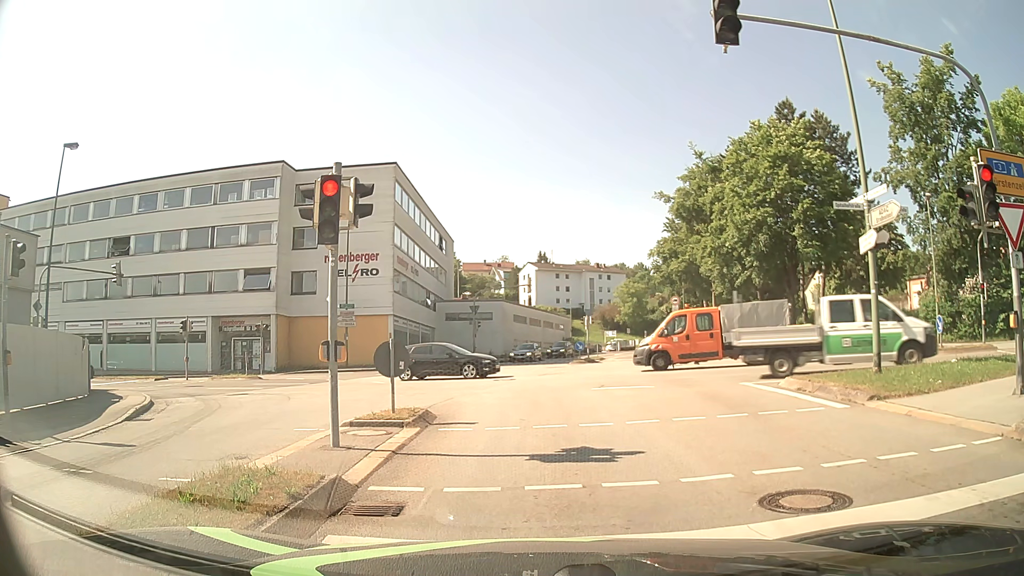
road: tertiary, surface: asphalt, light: Day
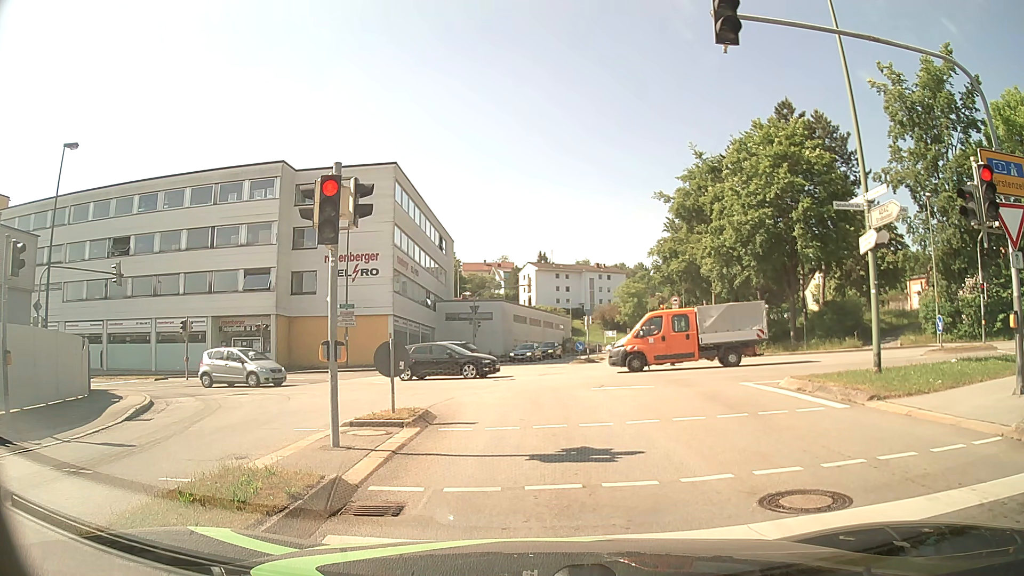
(0.0, 0.0) m; 0°
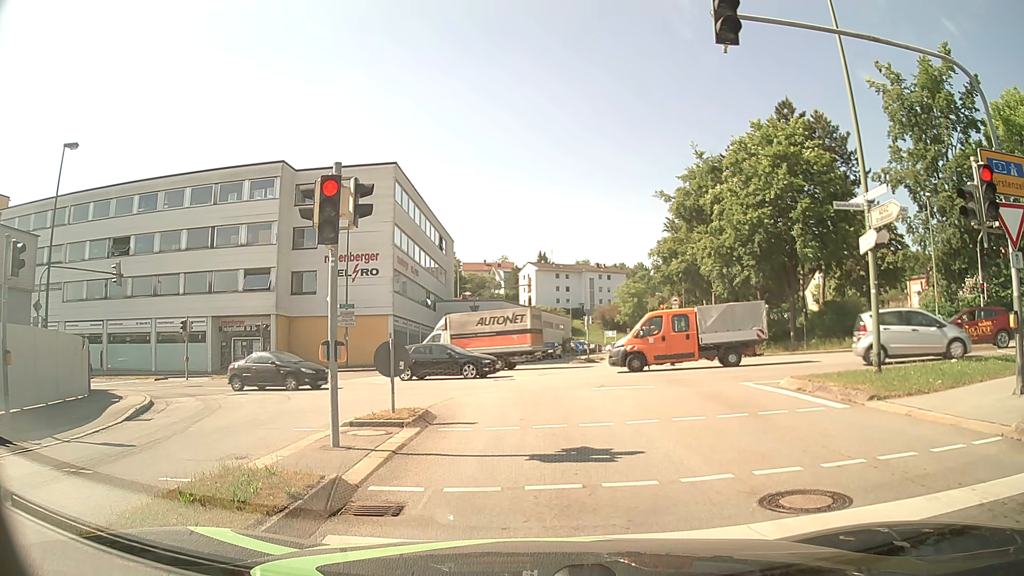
(0.0, 0.0) m; 0°
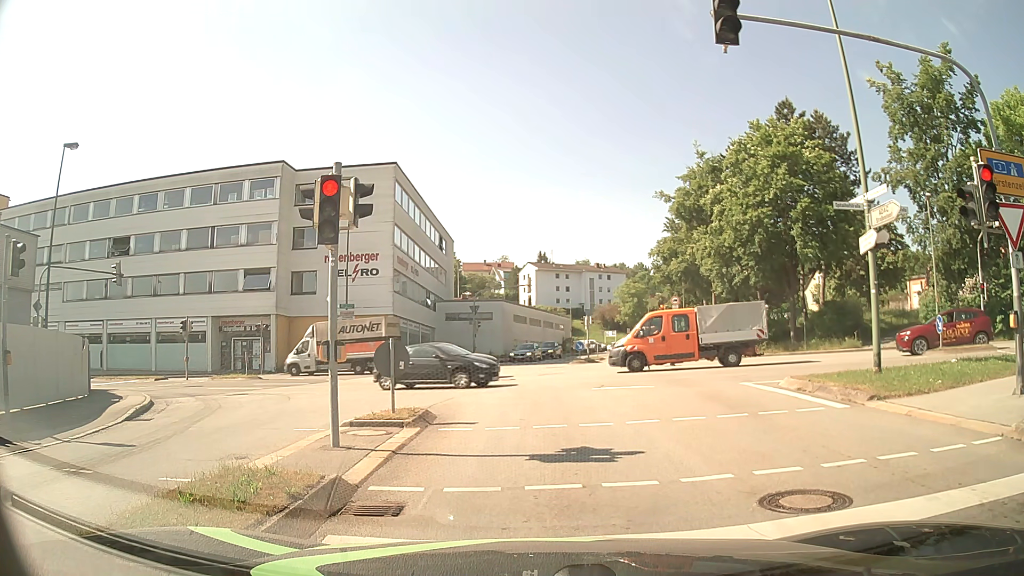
(0.0, 0.0) m; 0°
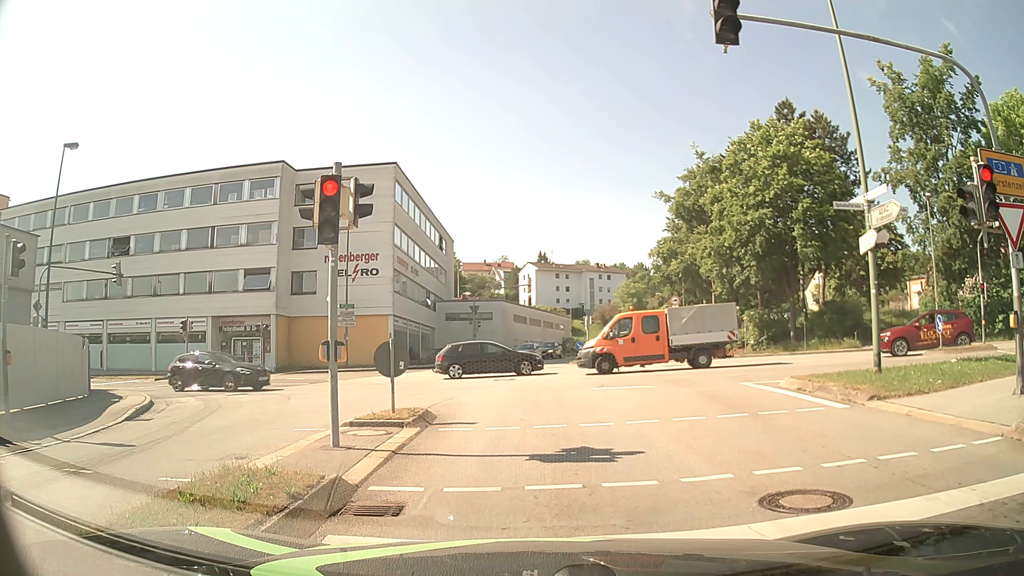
(0.0, 0.0) m; 0°
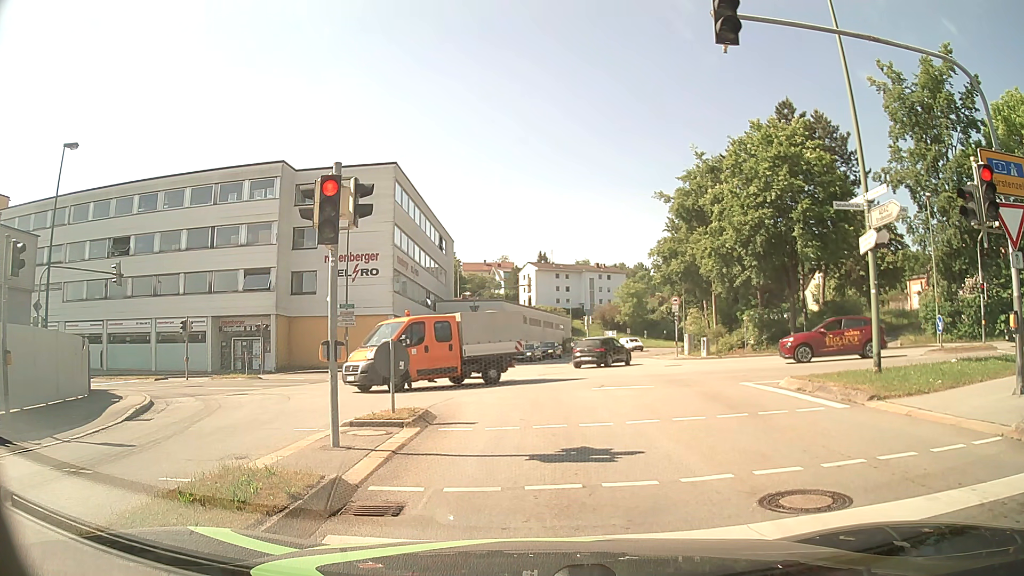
(0.0, 0.0) m; 0°
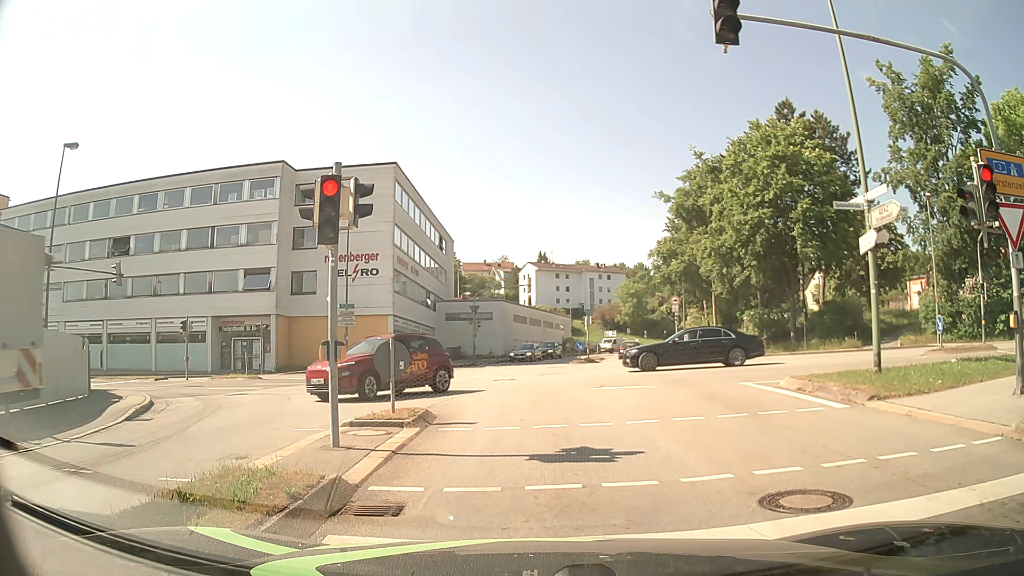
(0.0, 0.0) m; 0°
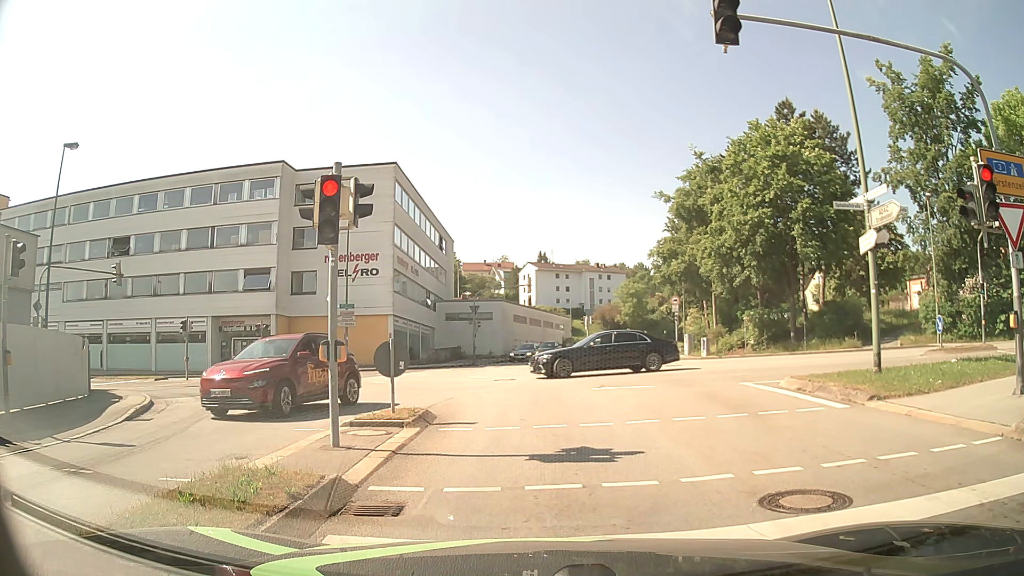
(0.0, 0.0) m; 0°
